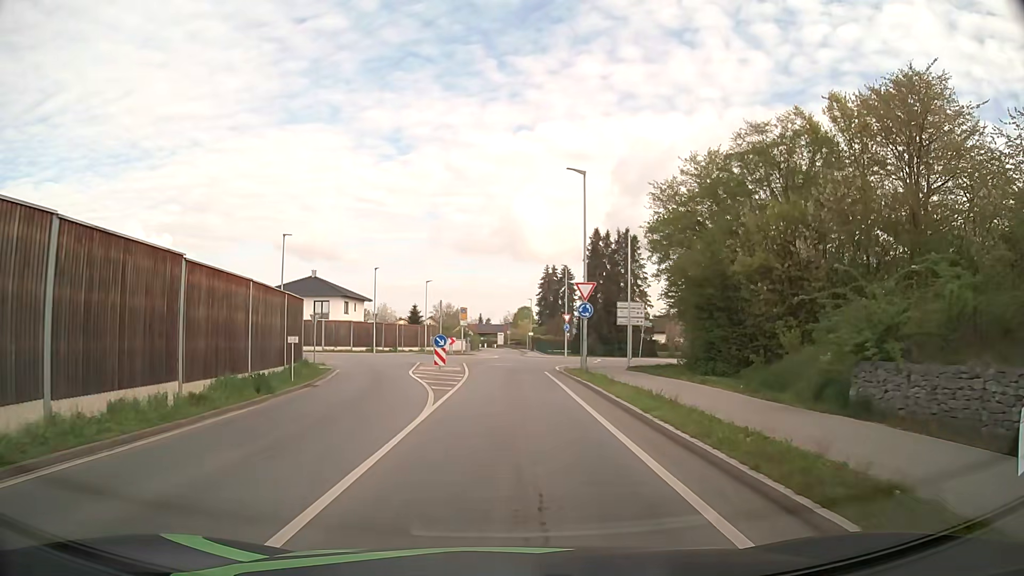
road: secondary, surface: asphalt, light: Day
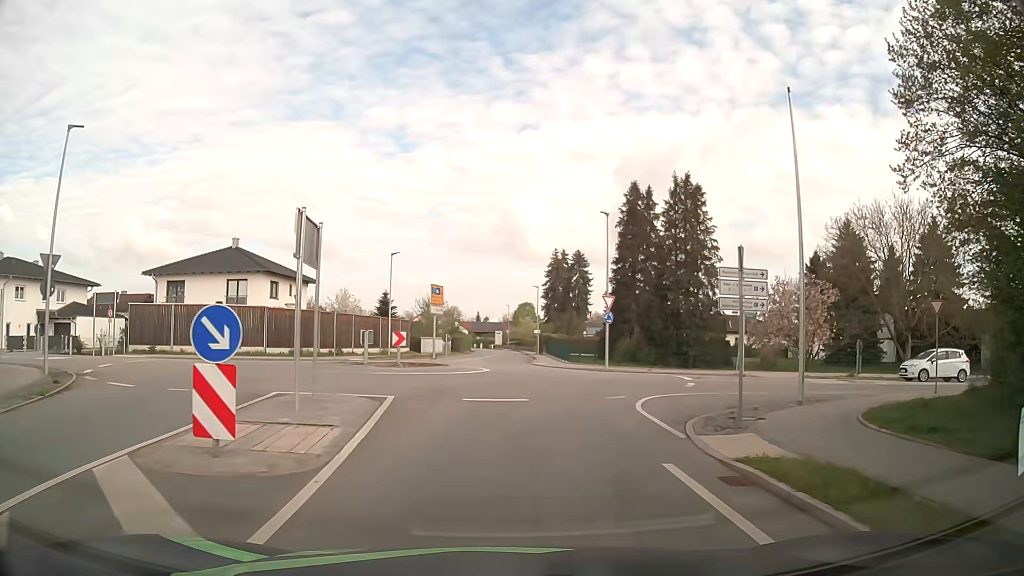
(+0.1, +23.8) m; 0°
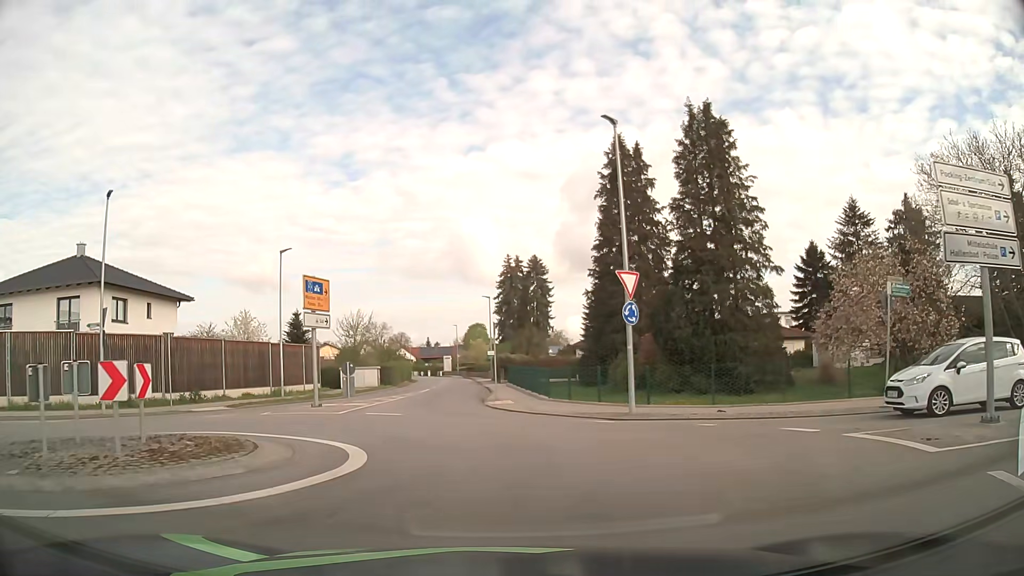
(+0.6, +16.6) m; +4°
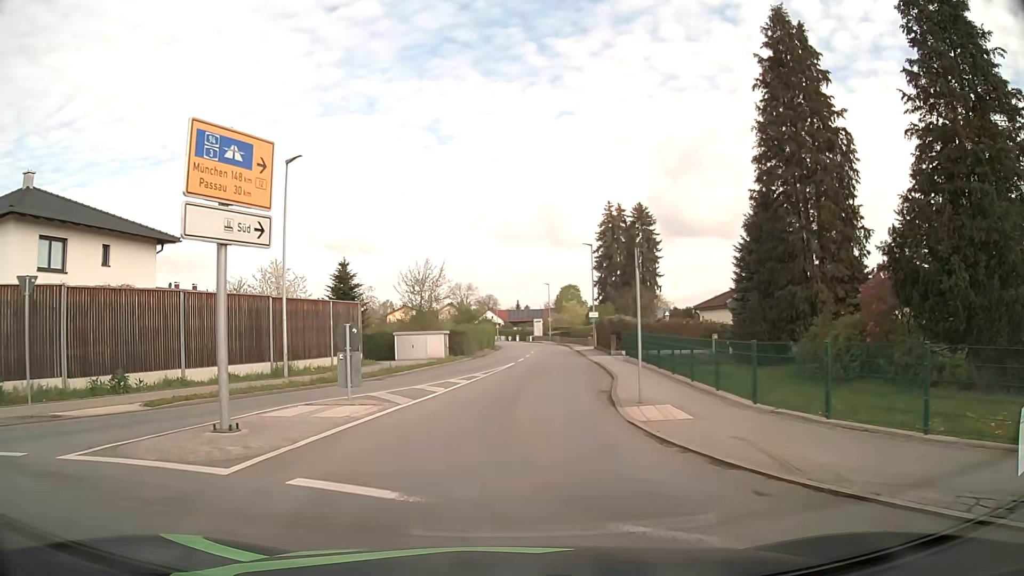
(-1.1, +13.5) m; -7°
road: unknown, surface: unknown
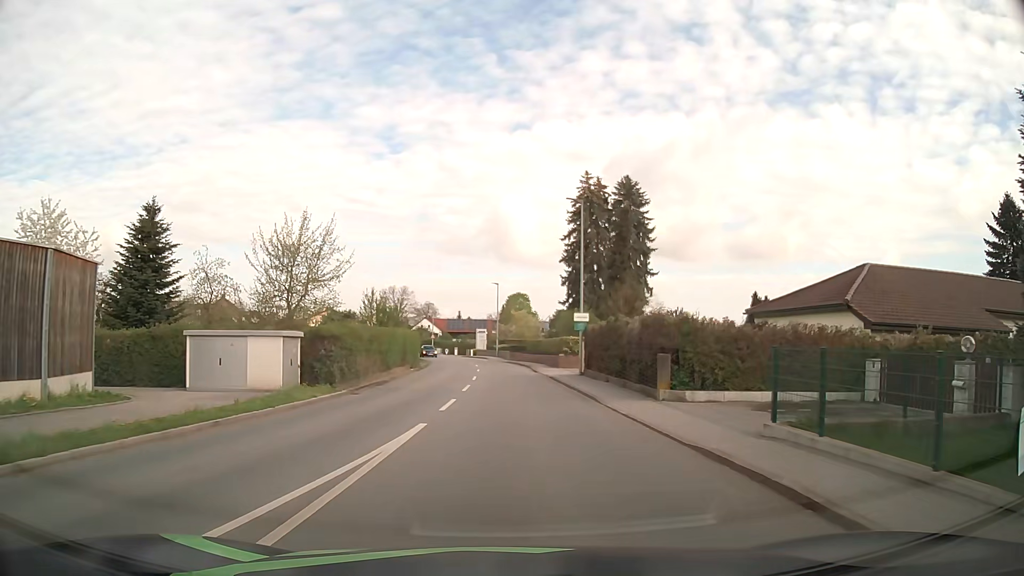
(+0.3, +21.7) m; +4°
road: secondary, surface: asphalt
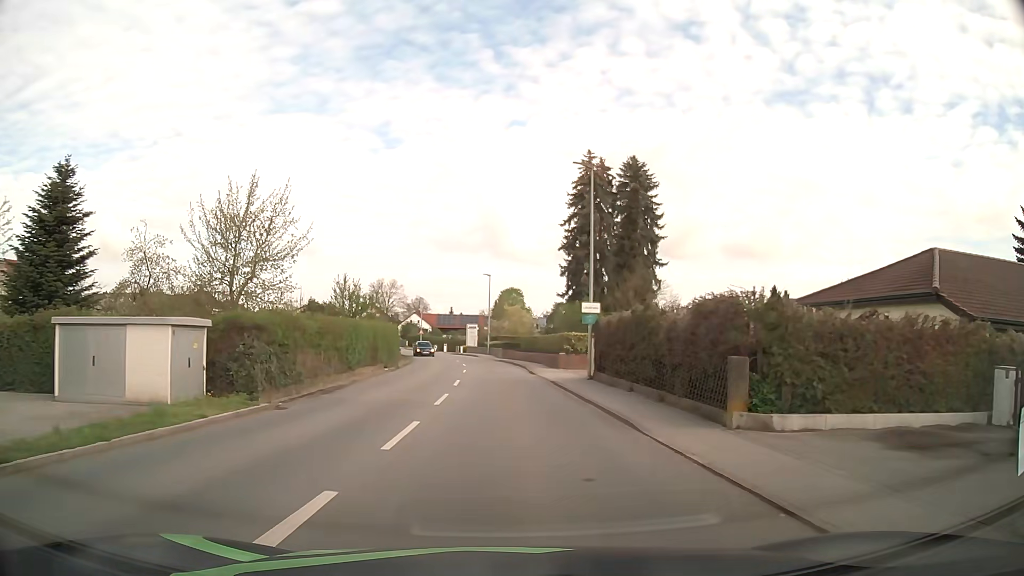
(+0.1, +5.9) m; 0°
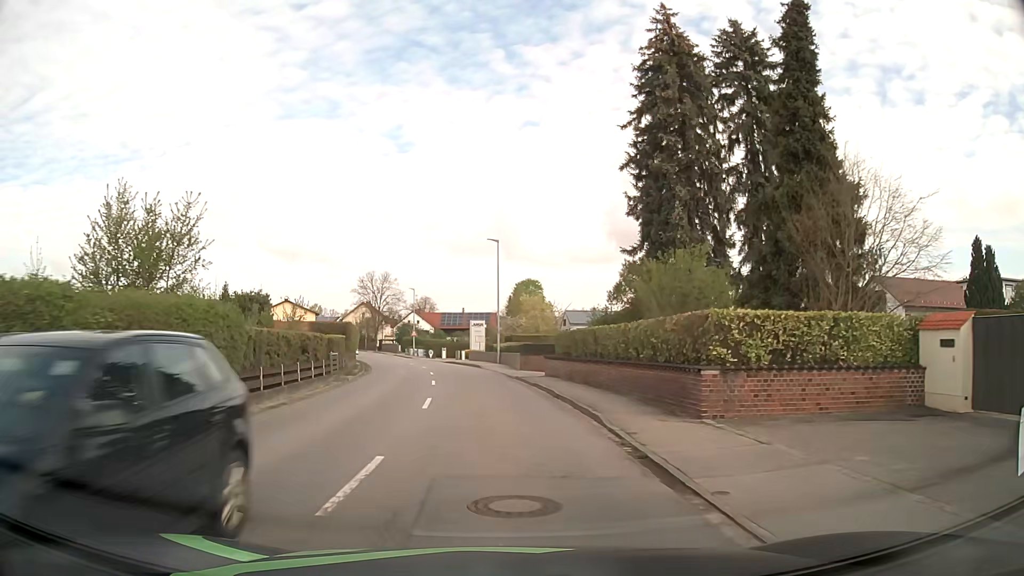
(0.0, +24.7) m; -1°
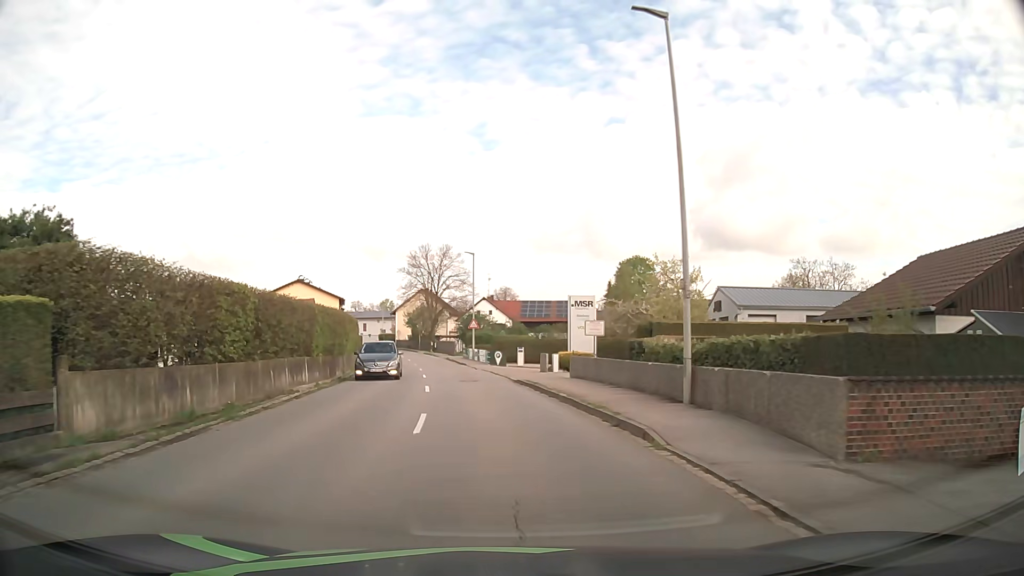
(-2.3, +31.7) m; -7°
(0, +10) (-1, +20) (-2, +30) (-4, +40) (-5, +50) (-7, +59) (-9, +69) (-12, +79) (-14, +89) (-17, +98) m
